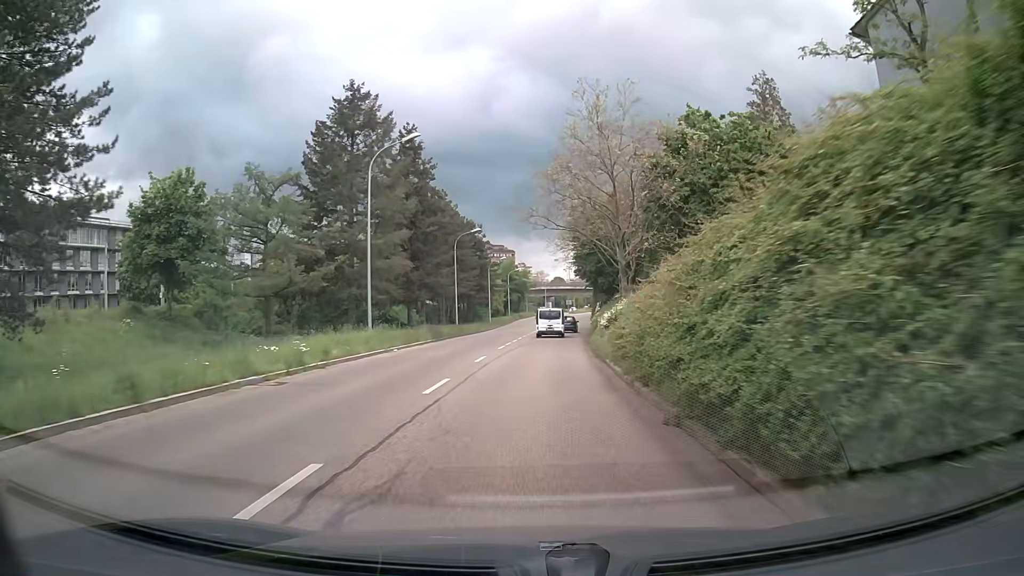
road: tertiary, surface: asphalt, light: Day
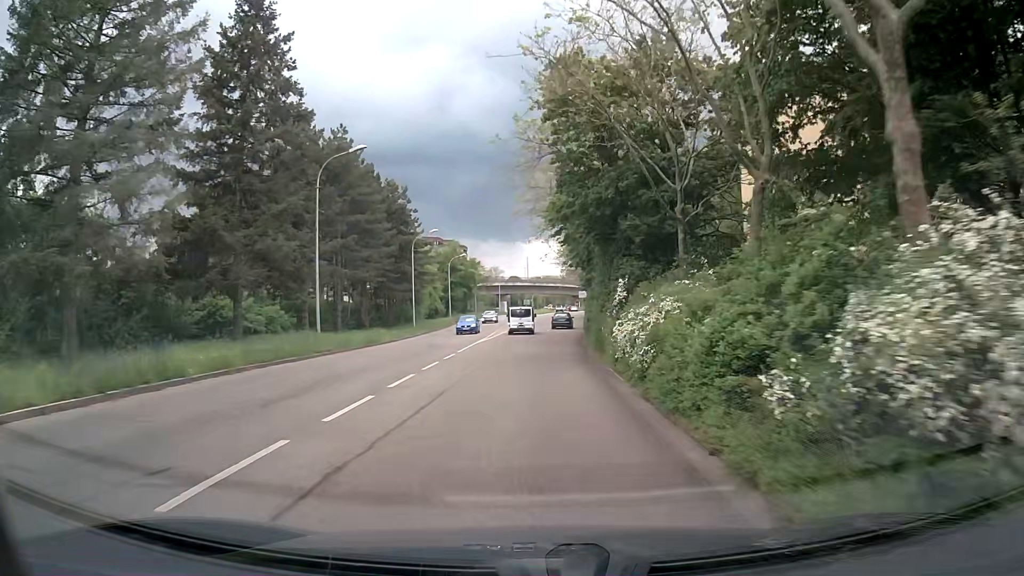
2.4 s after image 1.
(+1.0, +30.2) m; +4°
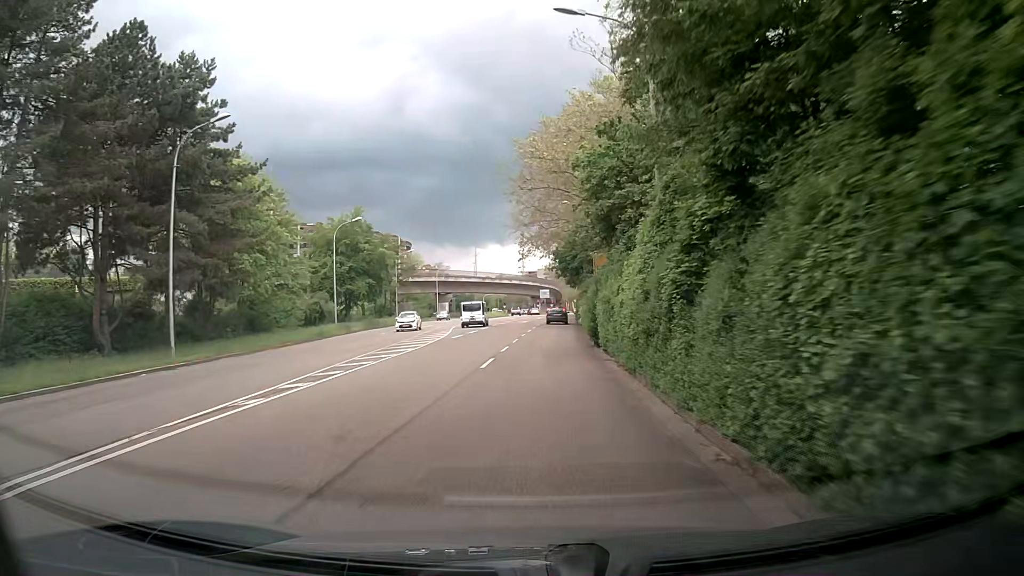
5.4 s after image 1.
(+1.4, +37.6) m; +4°
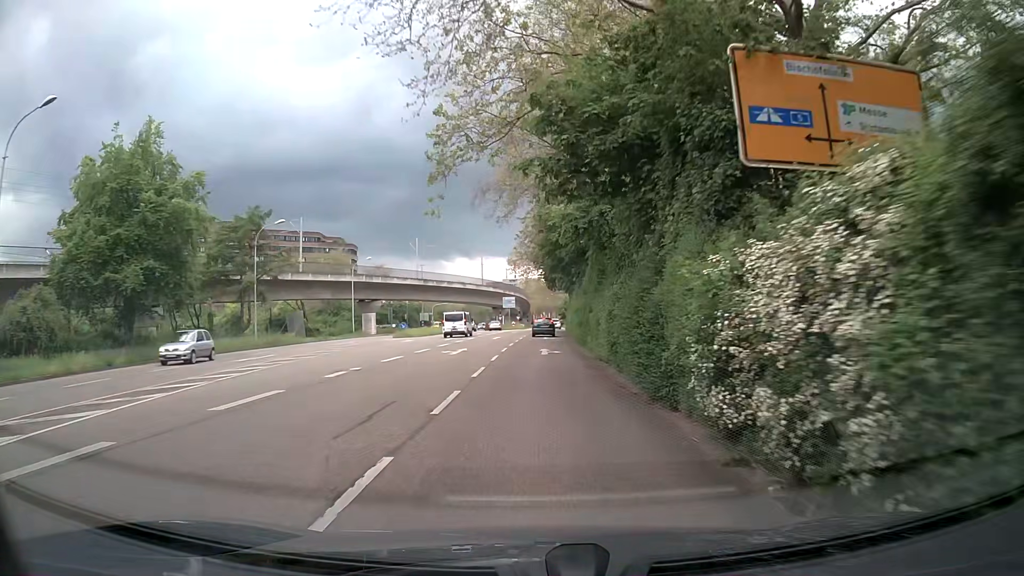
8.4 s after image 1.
(+0.6, +36.7) m; +2°
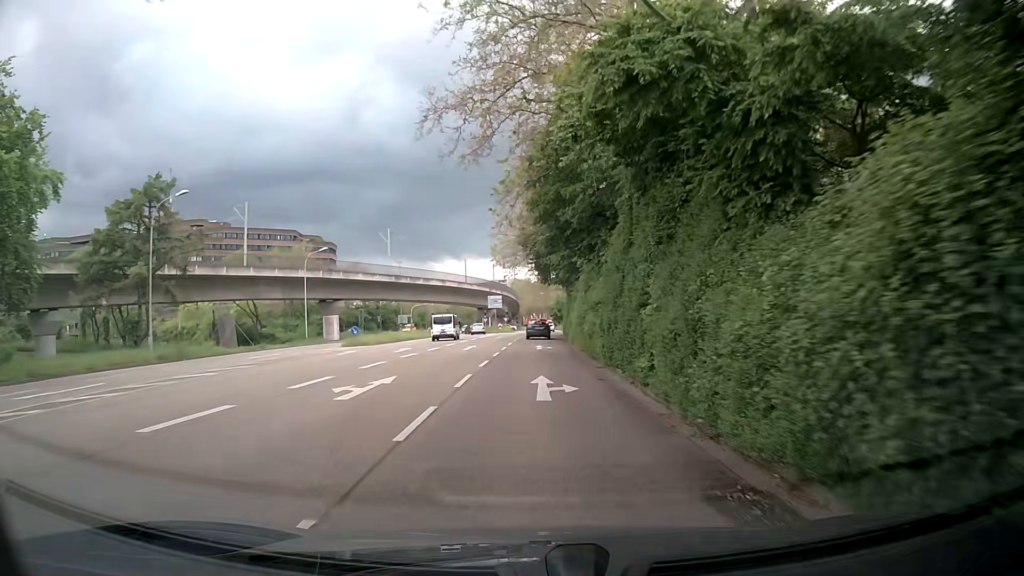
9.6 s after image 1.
(+0.2, +14.0) m; +1°
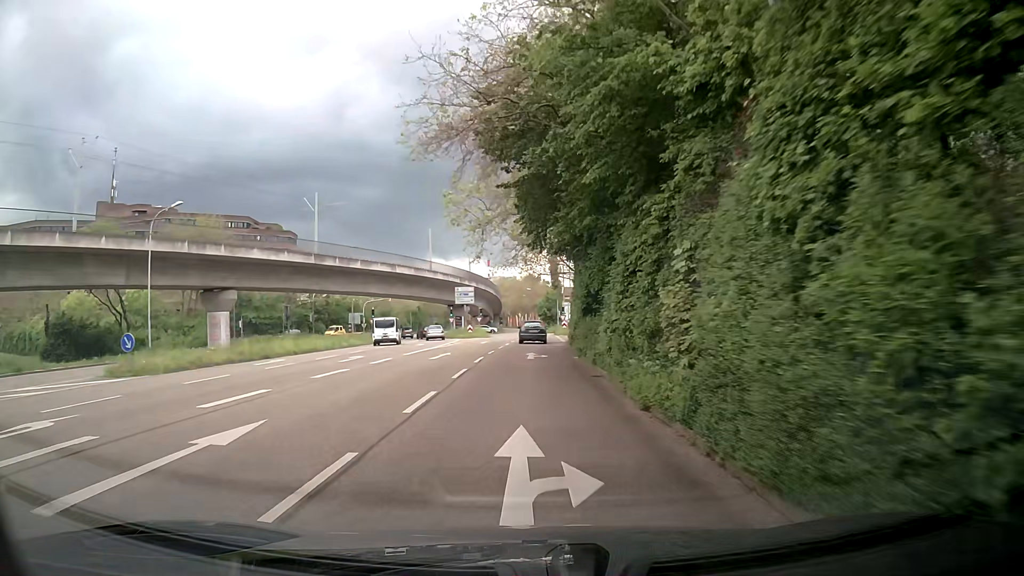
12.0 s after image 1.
(+0.2, +27.6) m; +1°
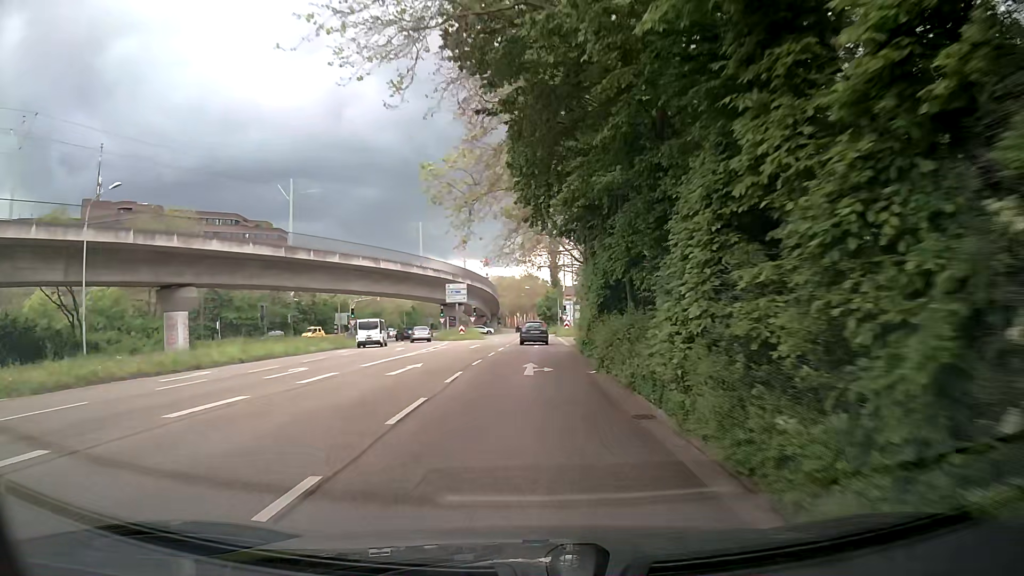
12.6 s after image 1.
(-0.1, +7.1) m; -1°
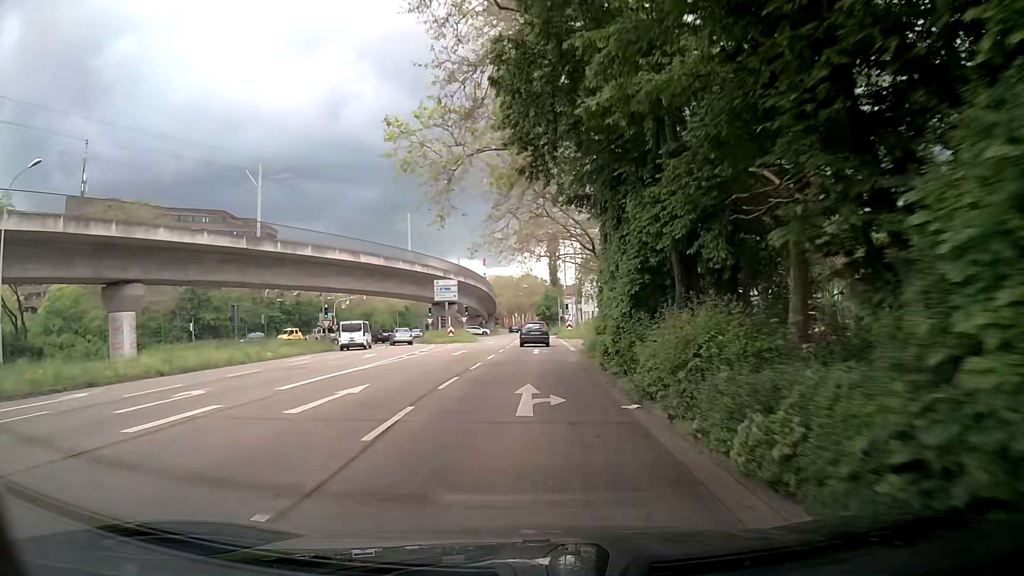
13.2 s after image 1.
(+0.1, +7.2) m; +1°
